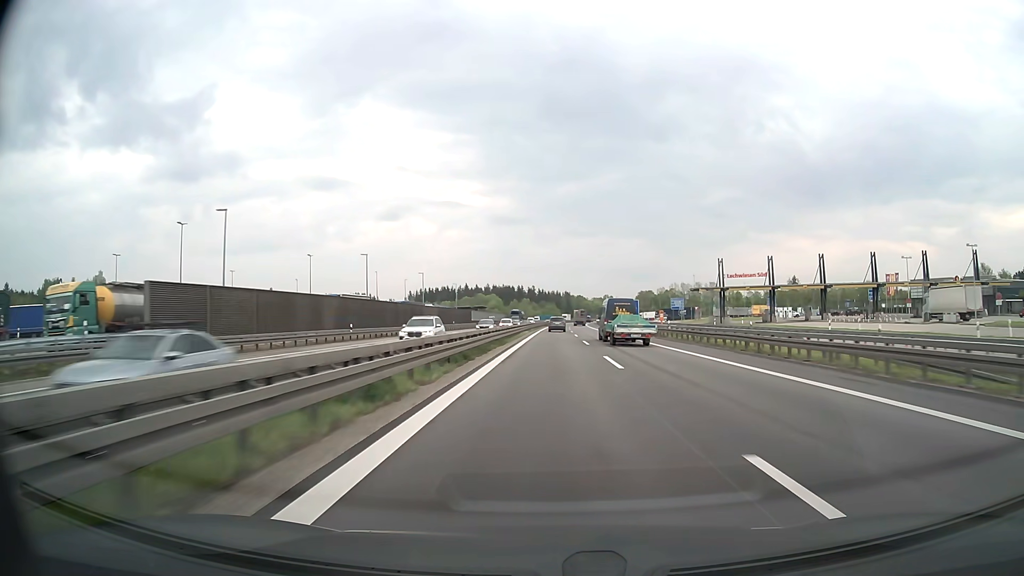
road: motorway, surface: asphalt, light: Day
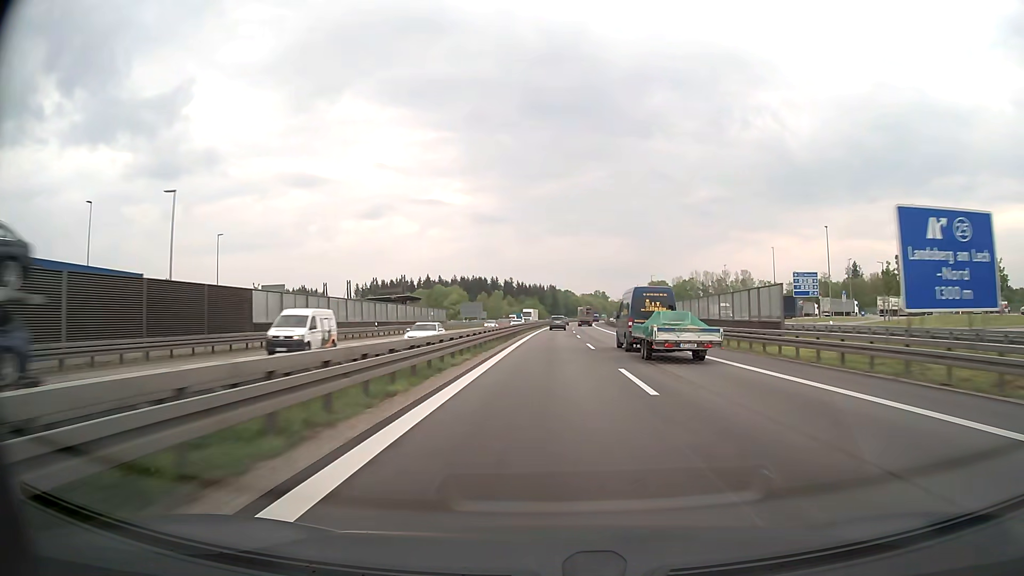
(+1.3, +97.3) m; +2°
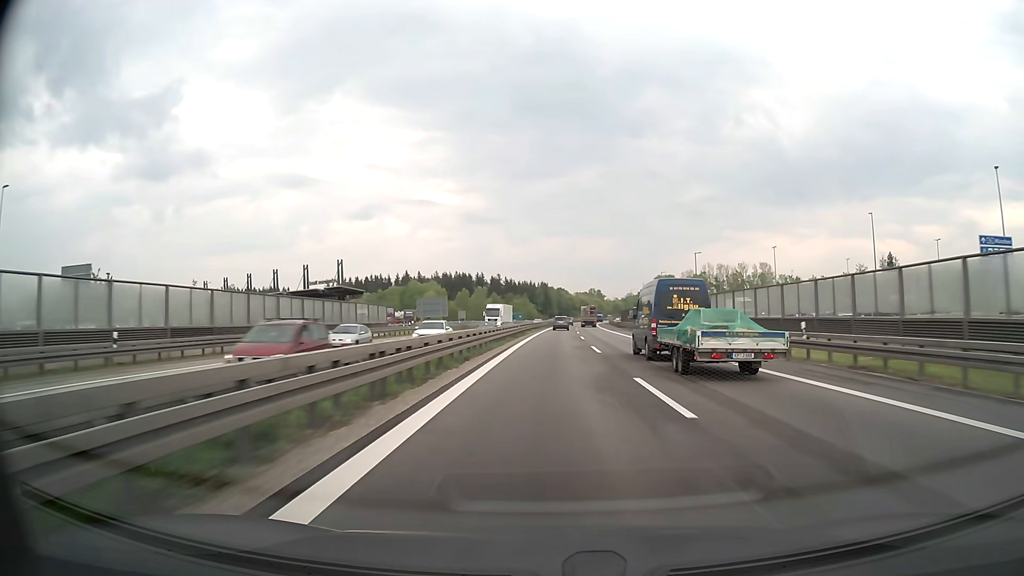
(+0.1, +39.1) m; +1°
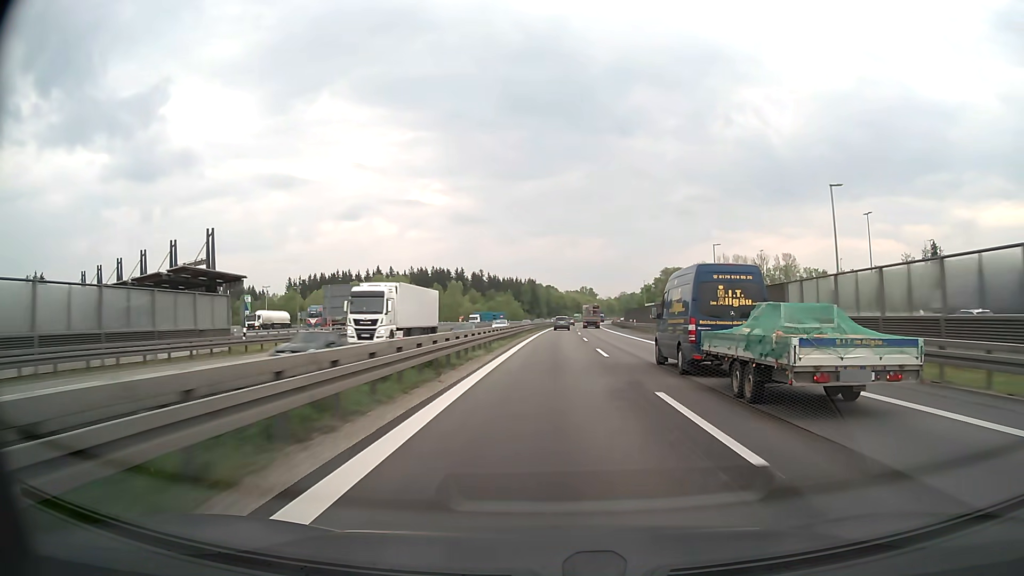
(+0.3, +39.3) m; +1°
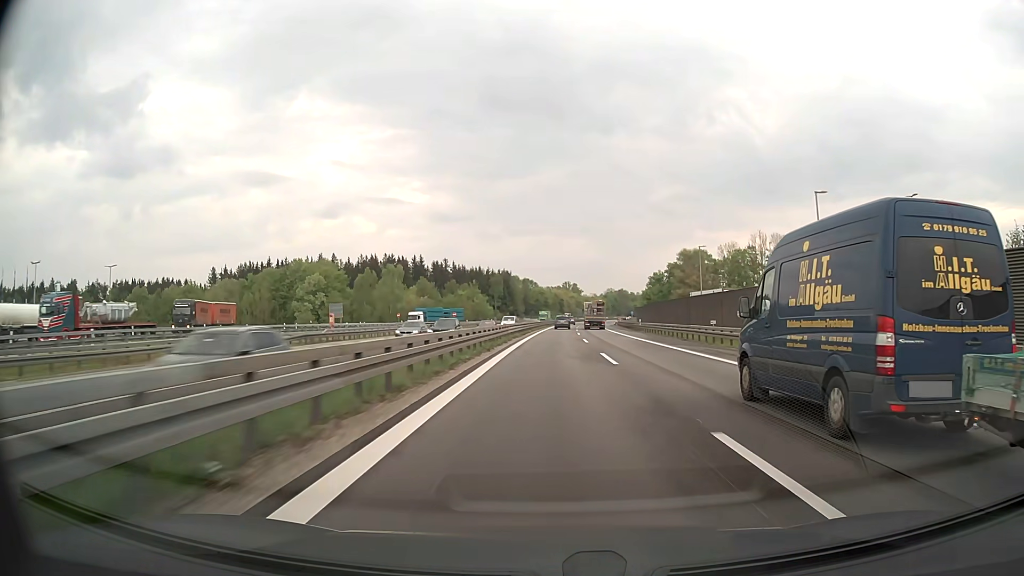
(+0.8, +58.9) m; +2°
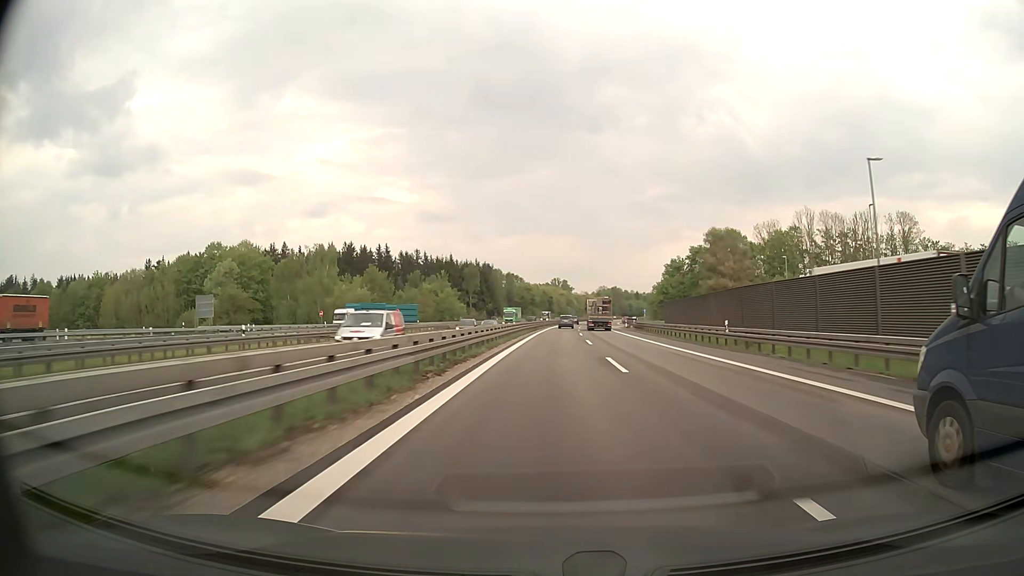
(+0.4, +39.2) m; +1°
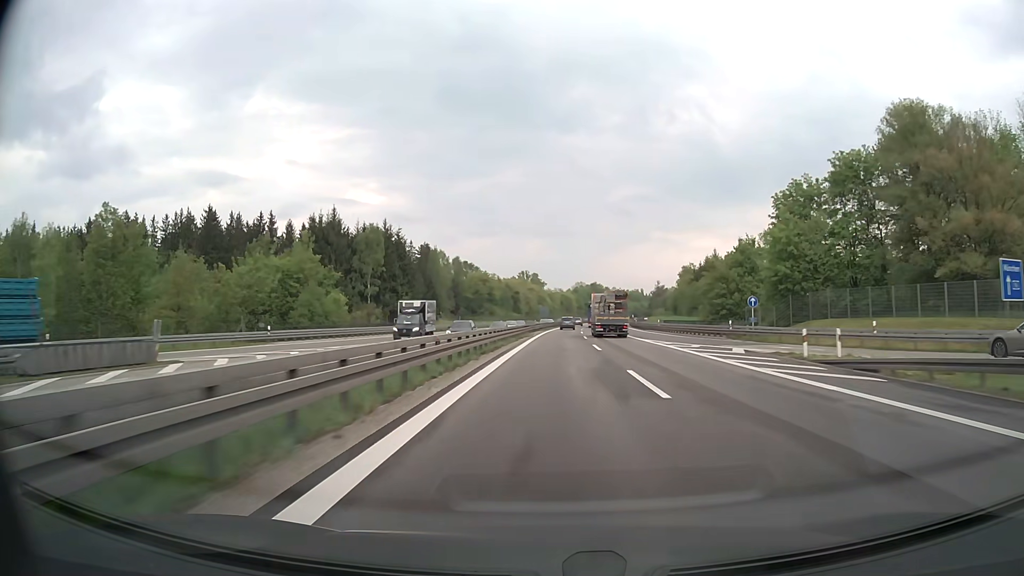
(+1.5, +78.0) m; +3°
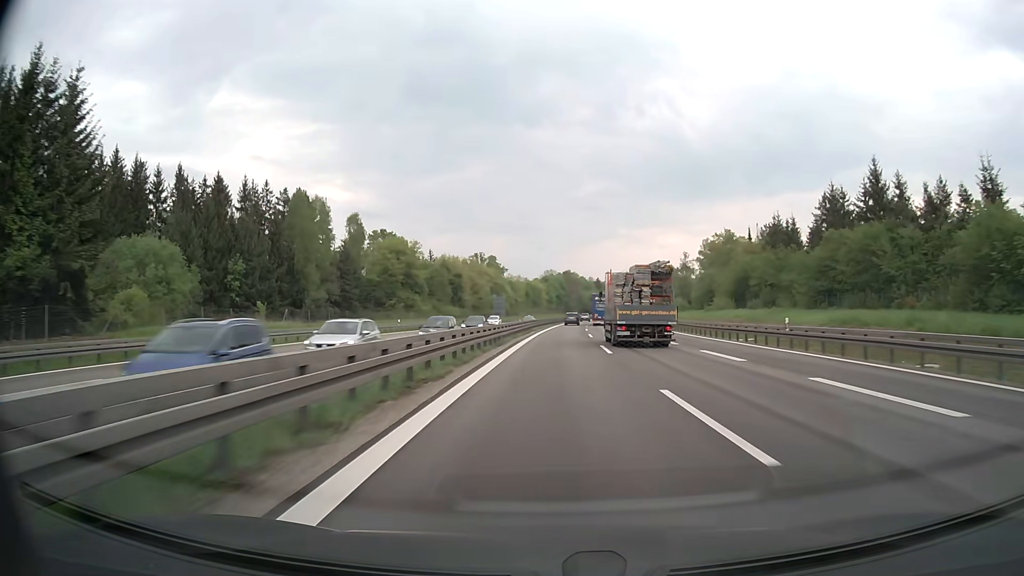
(+1.8, +78.1) m; +3°
(0, +10) (0, +20) (0, +30) (+1, +40) (+1, +50) (+1, +60) (+2, +70) (+2, +80) (+3, +90) (+4, +100) m
